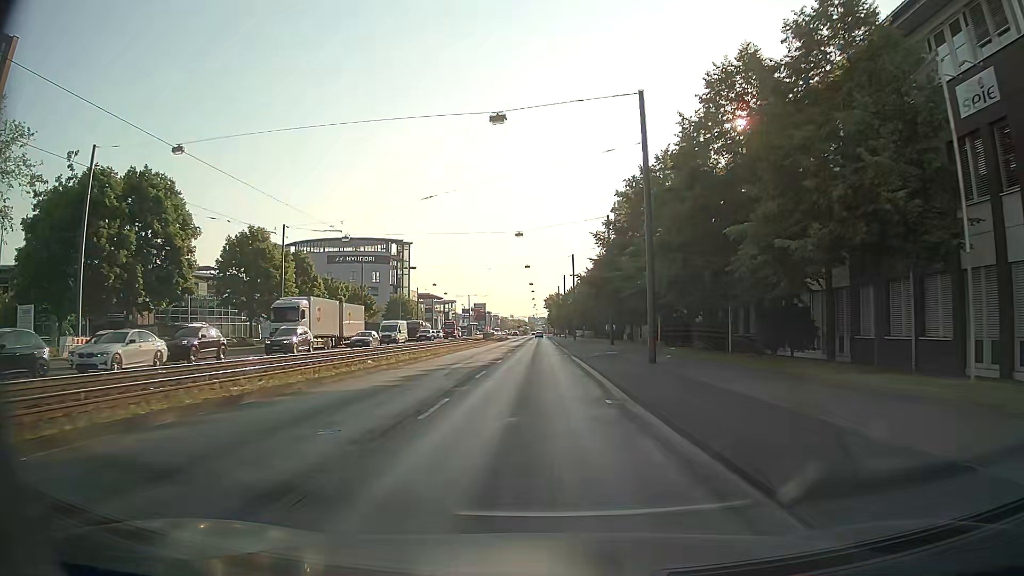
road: primary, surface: asphalt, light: Day
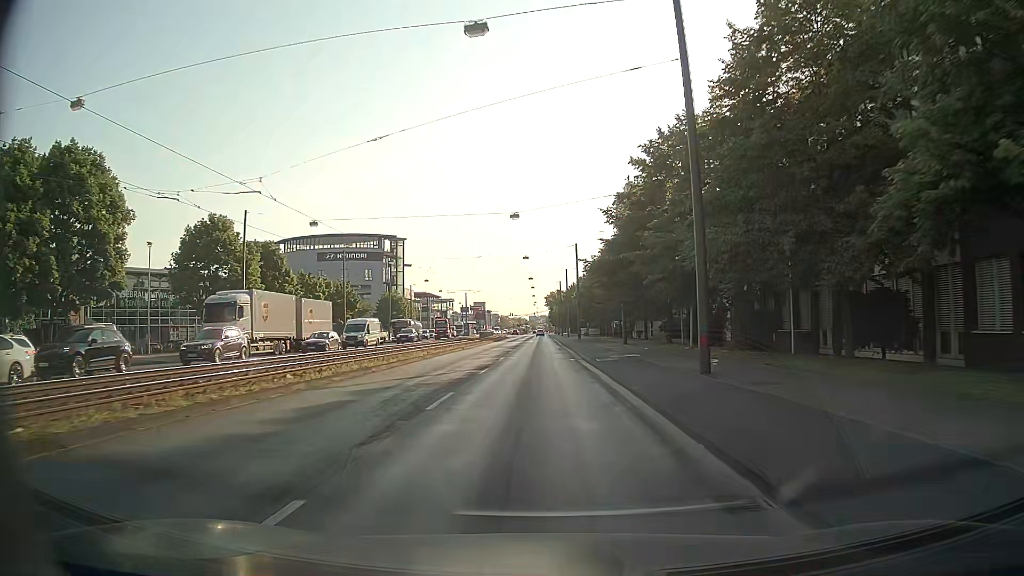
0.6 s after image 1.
(0.0, +8.2) m; -1°
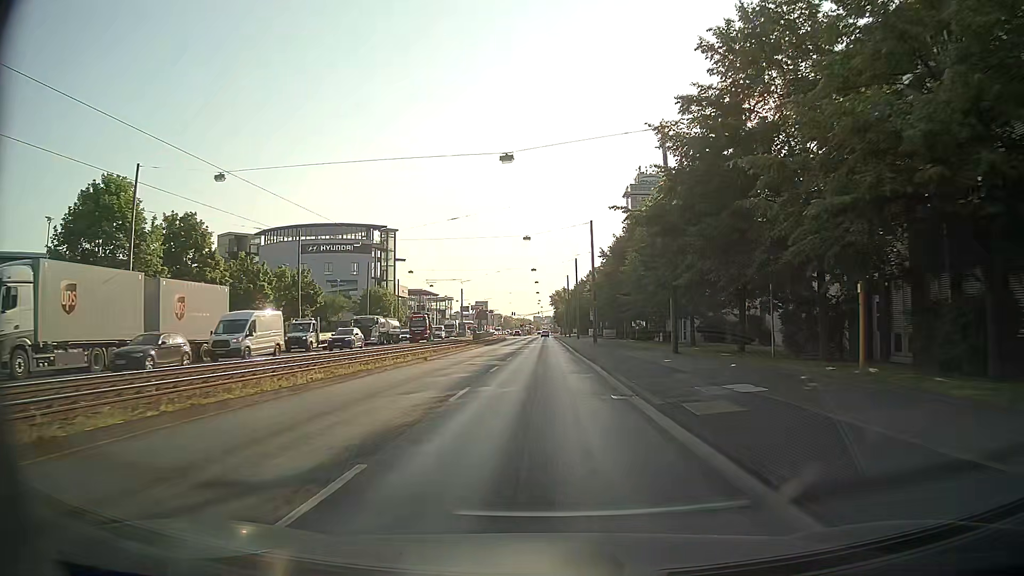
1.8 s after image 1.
(0.0, +16.5) m; 0°
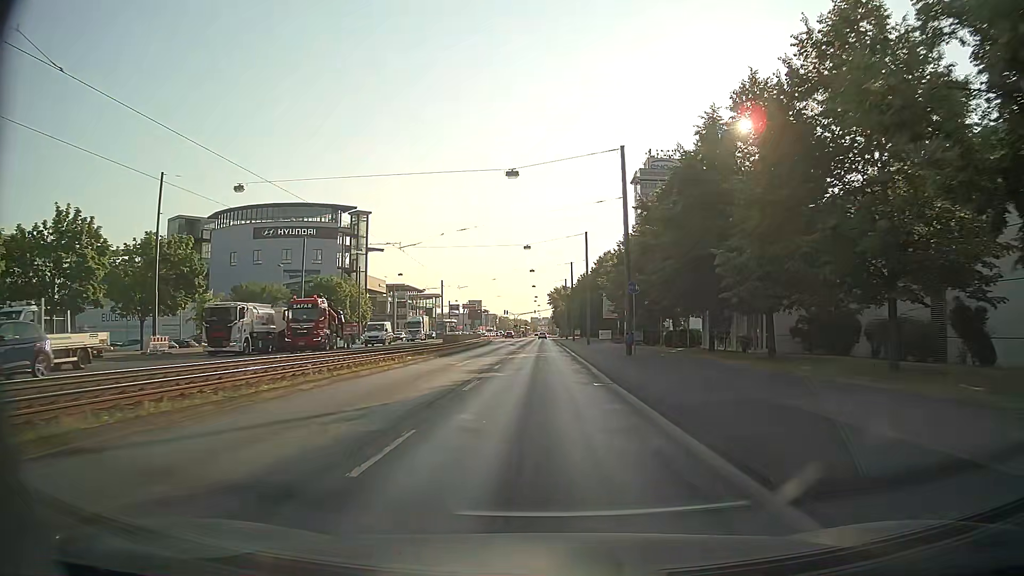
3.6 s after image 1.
(+0.1, +24.8) m; 0°
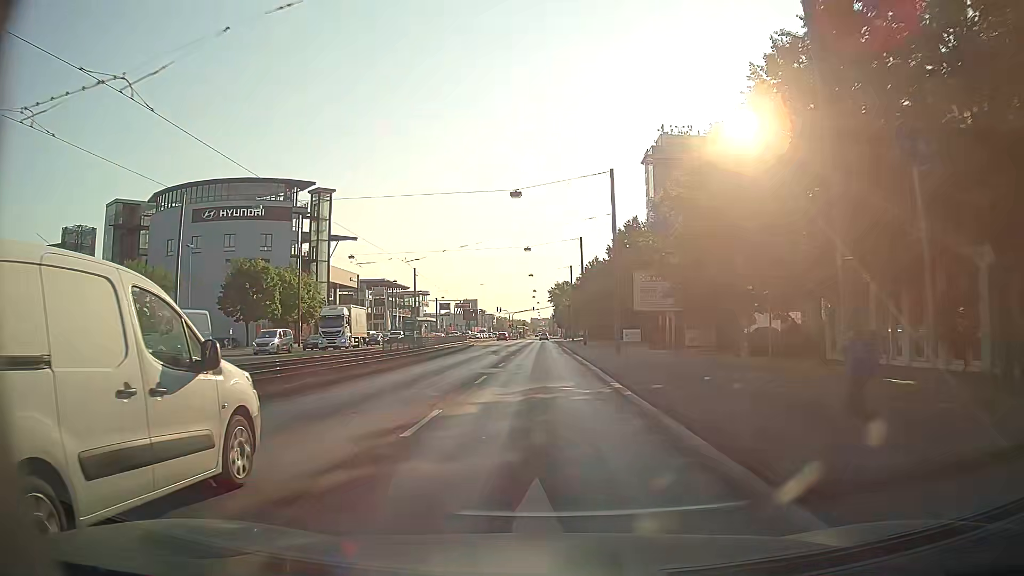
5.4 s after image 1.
(+0.1, +24.8) m; +1°
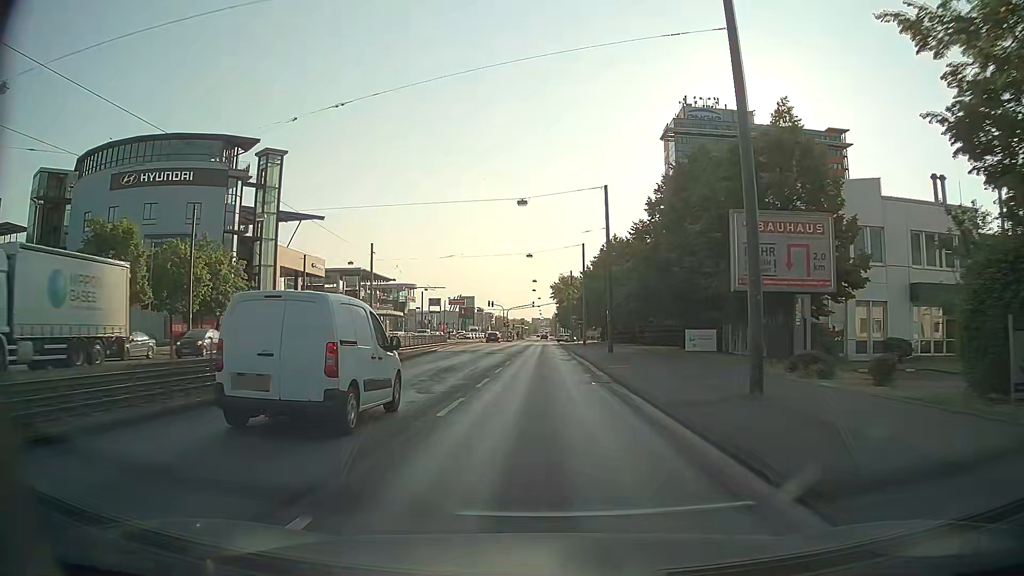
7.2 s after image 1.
(-0.3, +24.8) m; -1°
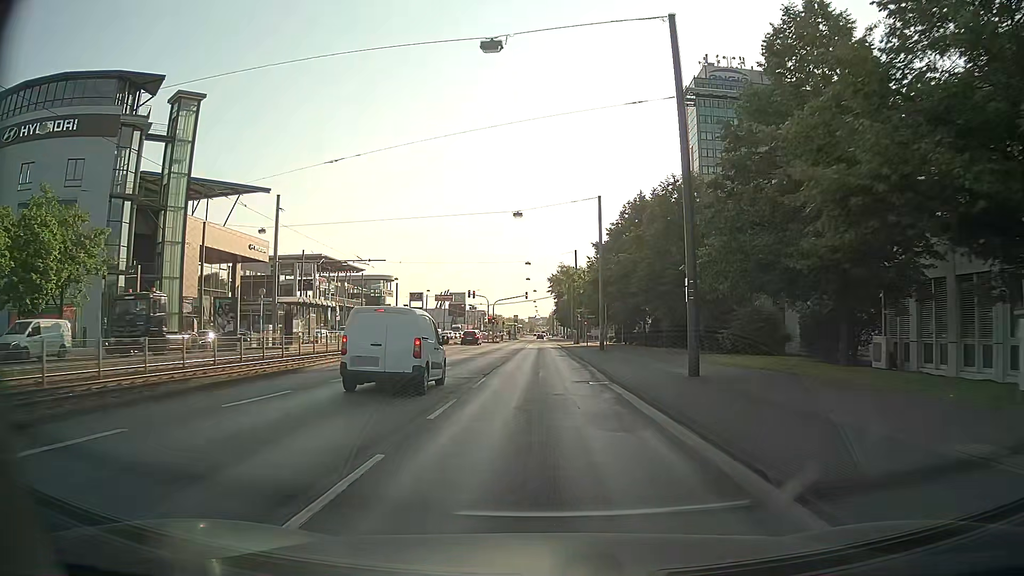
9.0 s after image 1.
(+0.1, +24.6) m; 0°
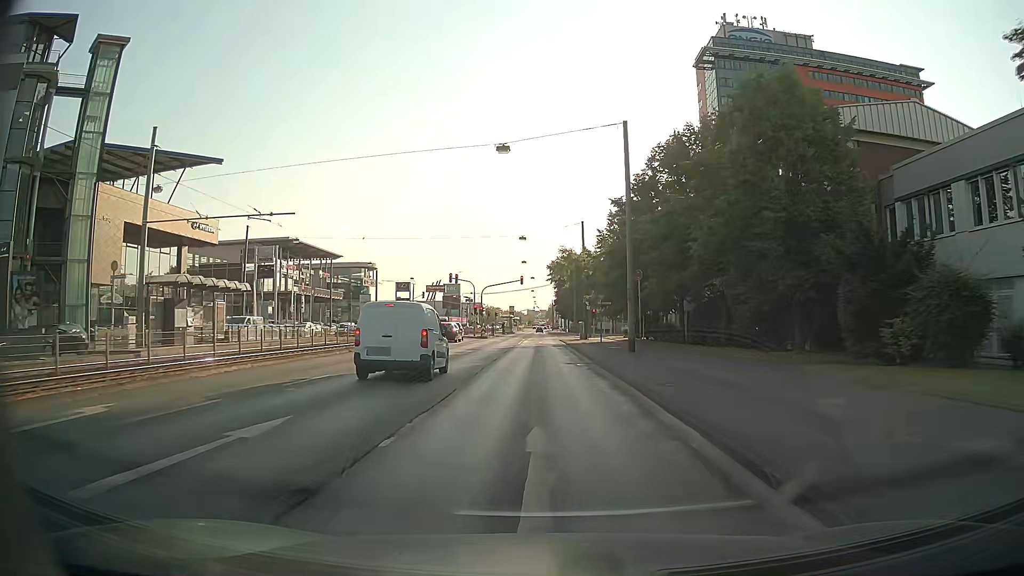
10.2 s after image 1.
(0.0, +16.0) m; 0°
(0, +10) (0, +20) (0, +30) (0, +40) (0, +50) (0, +60) (0, +70) (0, +80) (0, +90) (0, +100) m
